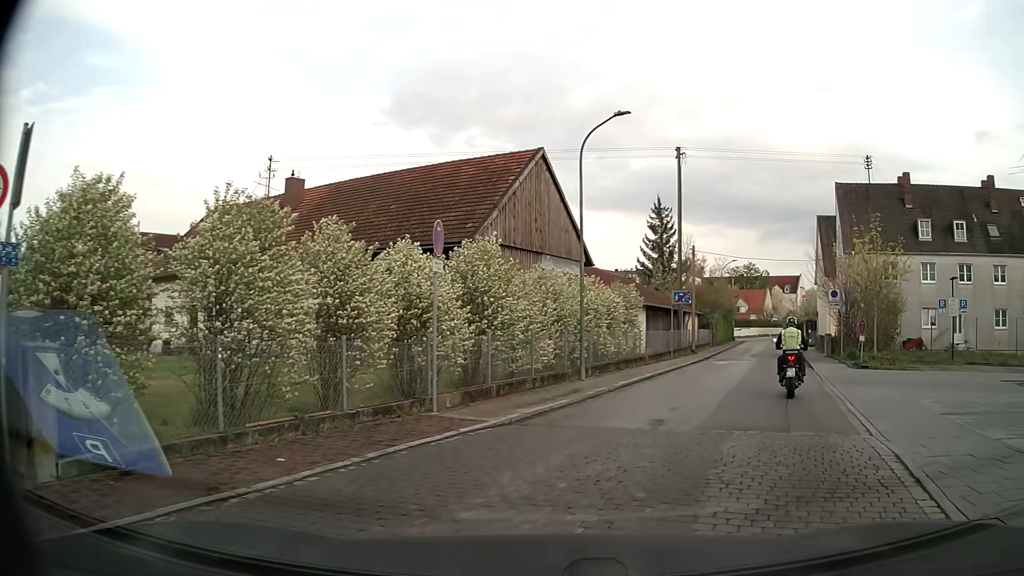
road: residential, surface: asphalt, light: Day
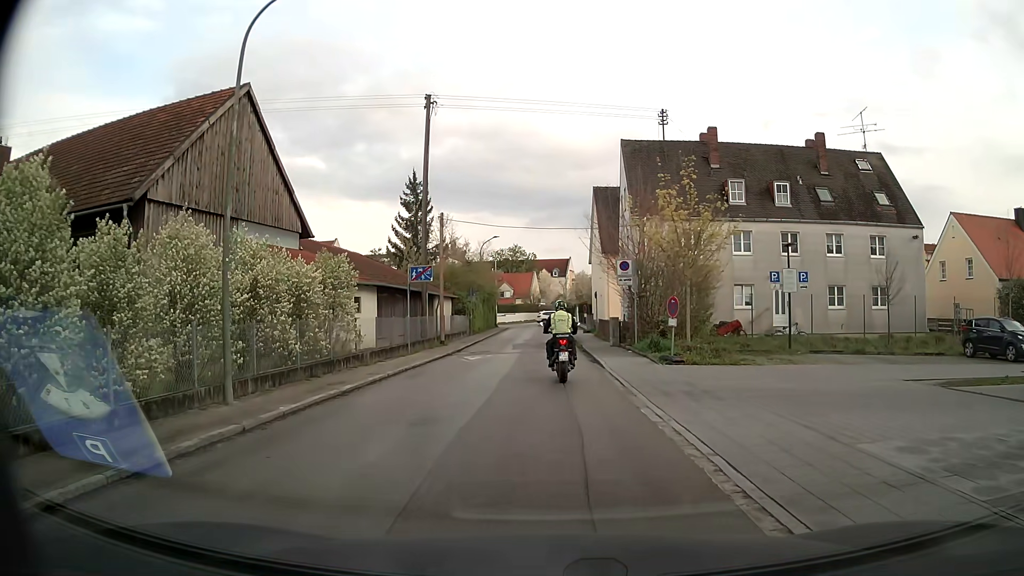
(+1.7, +7.7) m; +18°
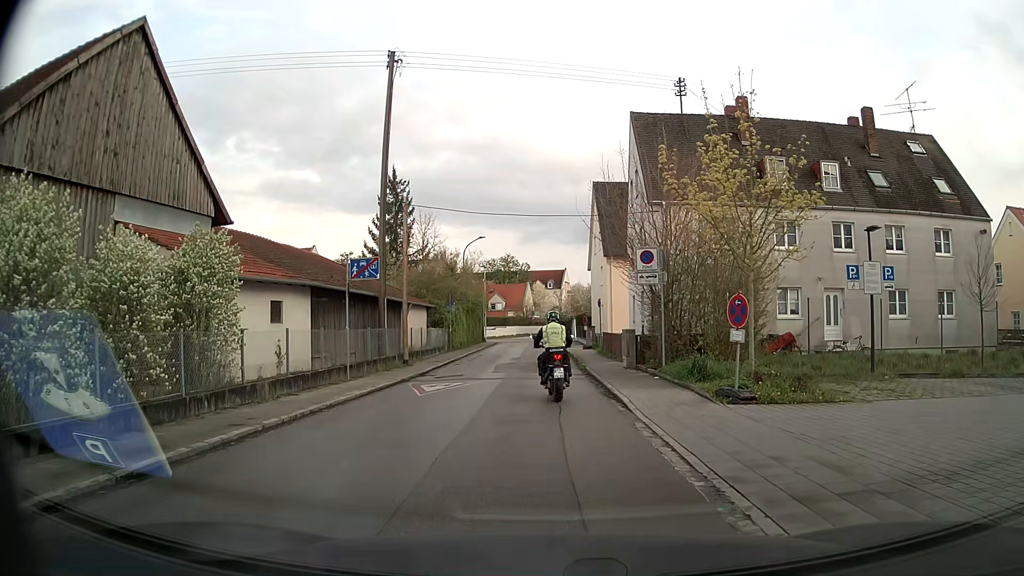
(0.0, +7.4) m; 0°
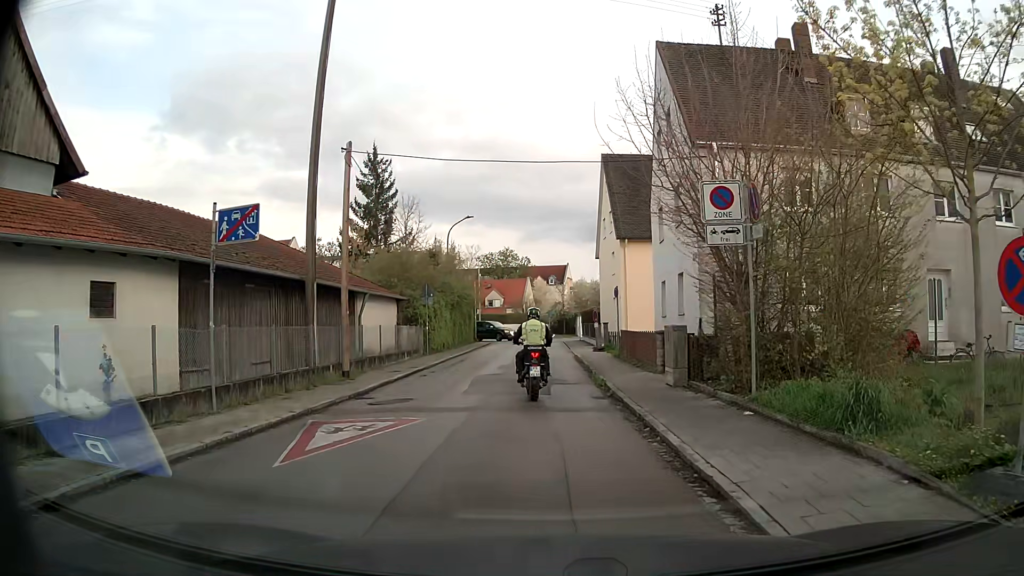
(0.0, +8.1) m; 0°
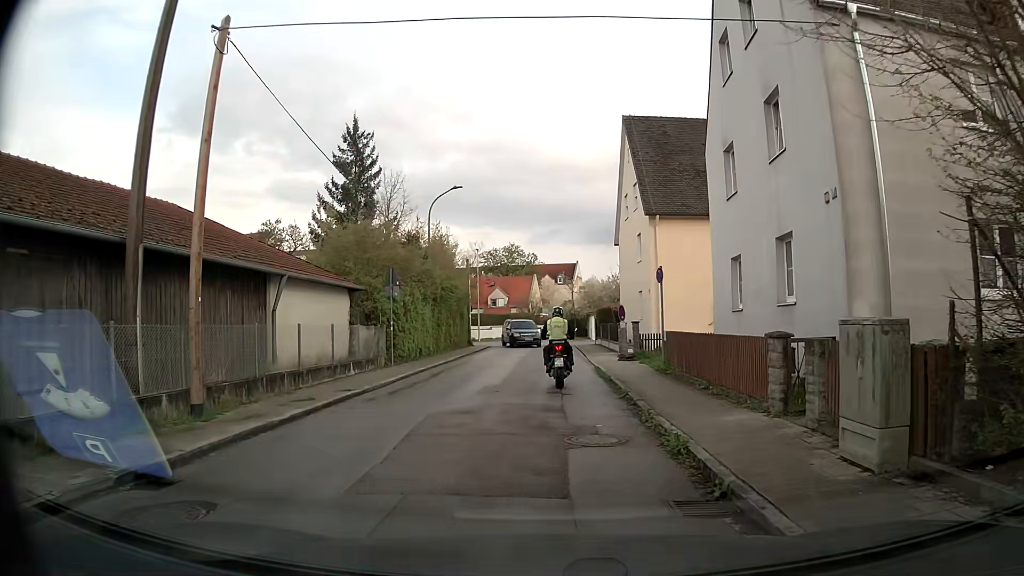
(-0.2, +8.7) m; -1°
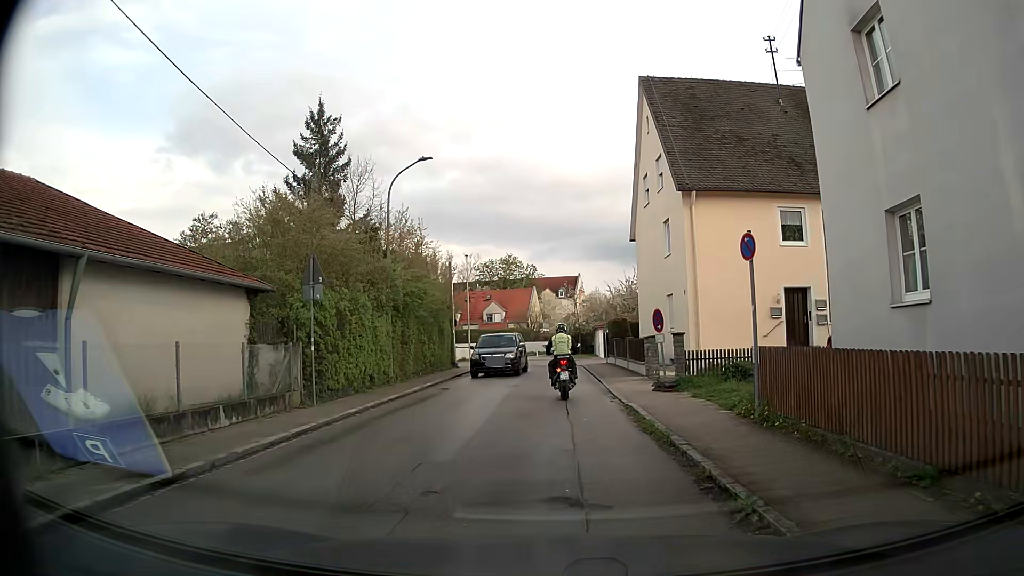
(0.0, +8.2) m; 0°
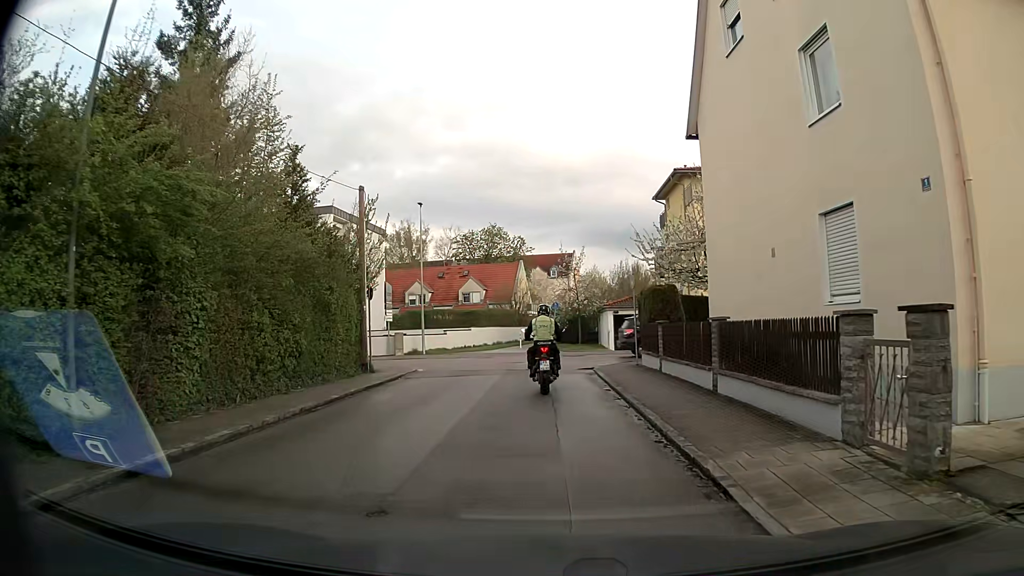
(0.0, +15.9) m; 0°
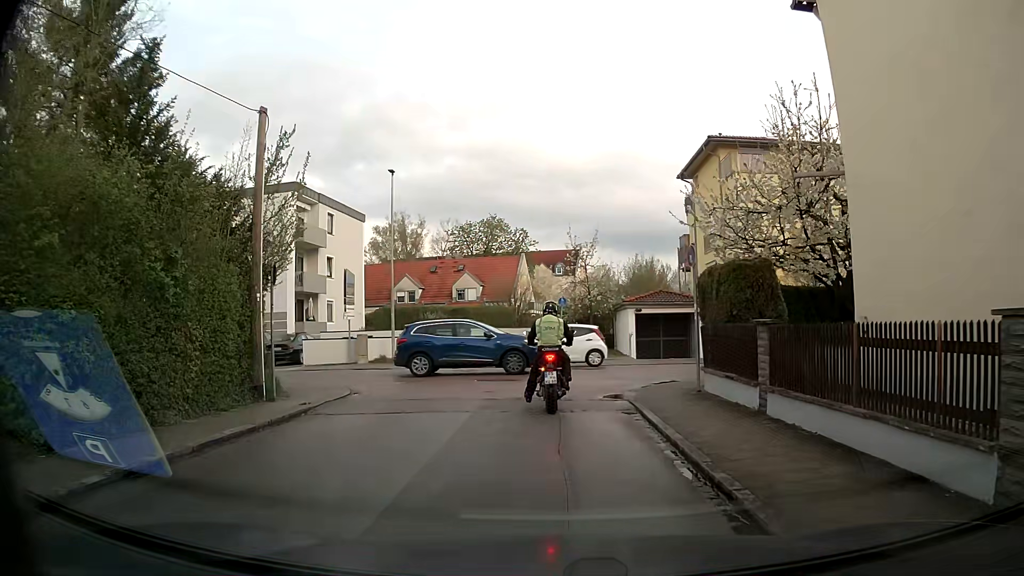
(-0.1, +7.9) m; -1°
